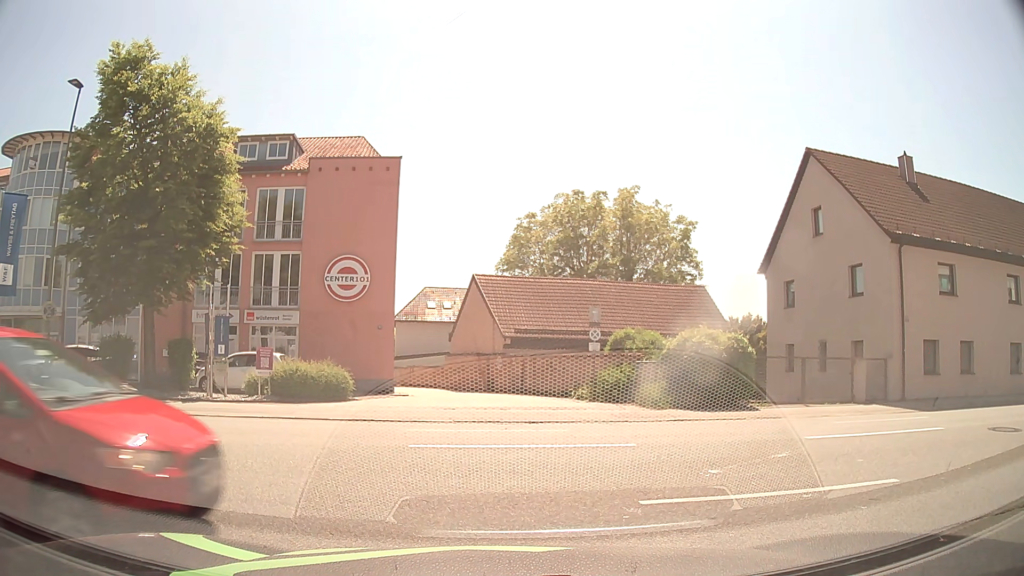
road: service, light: Day
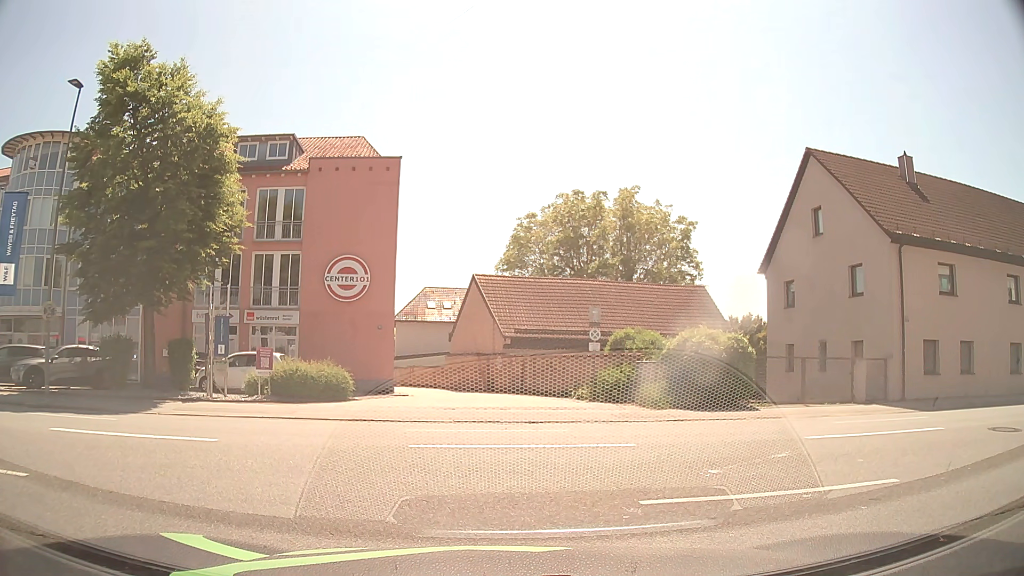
(0.0, 0.0) m; 0°
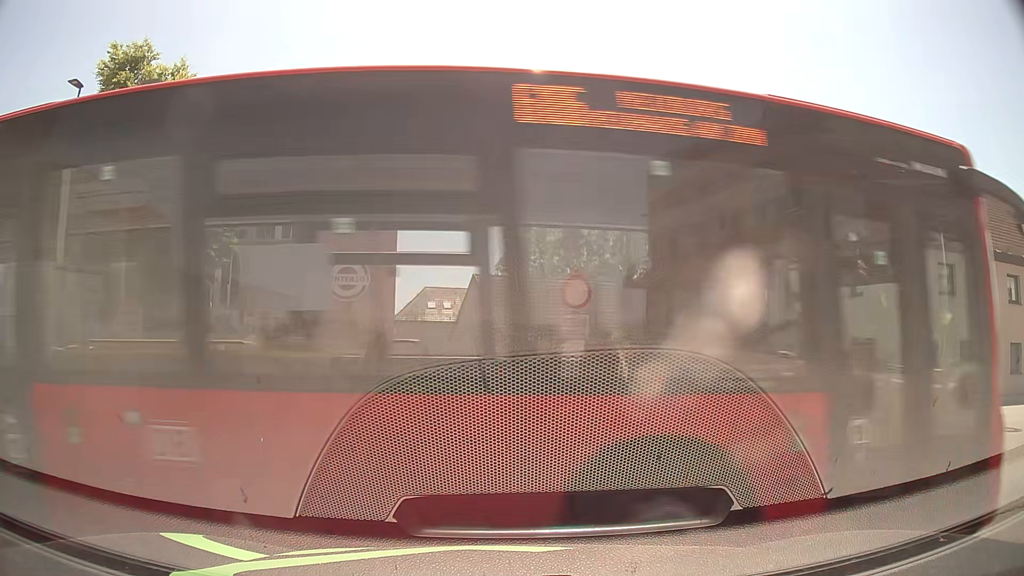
(0.0, 0.0) m; 0°
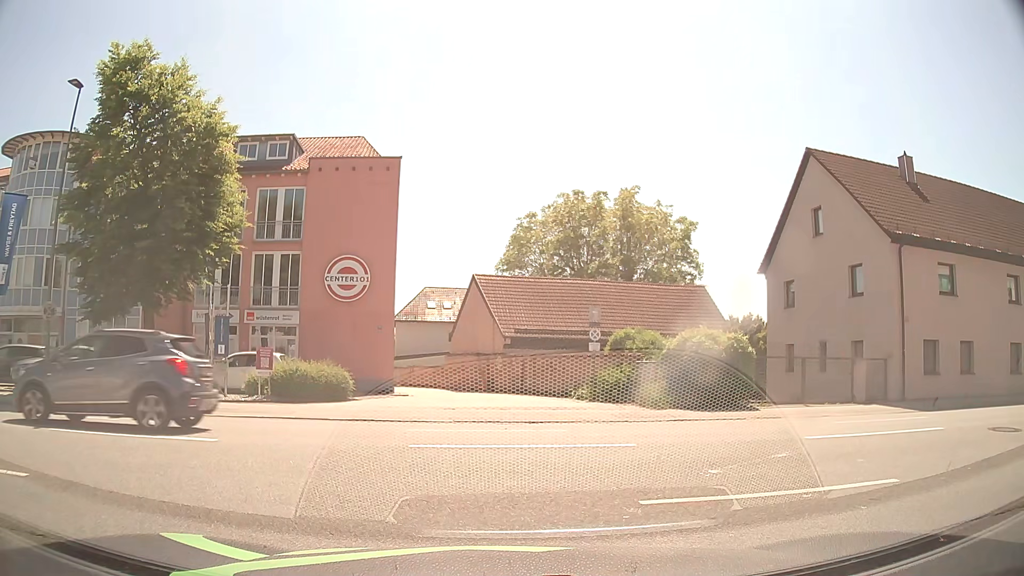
(0.0, 0.0) m; 0°
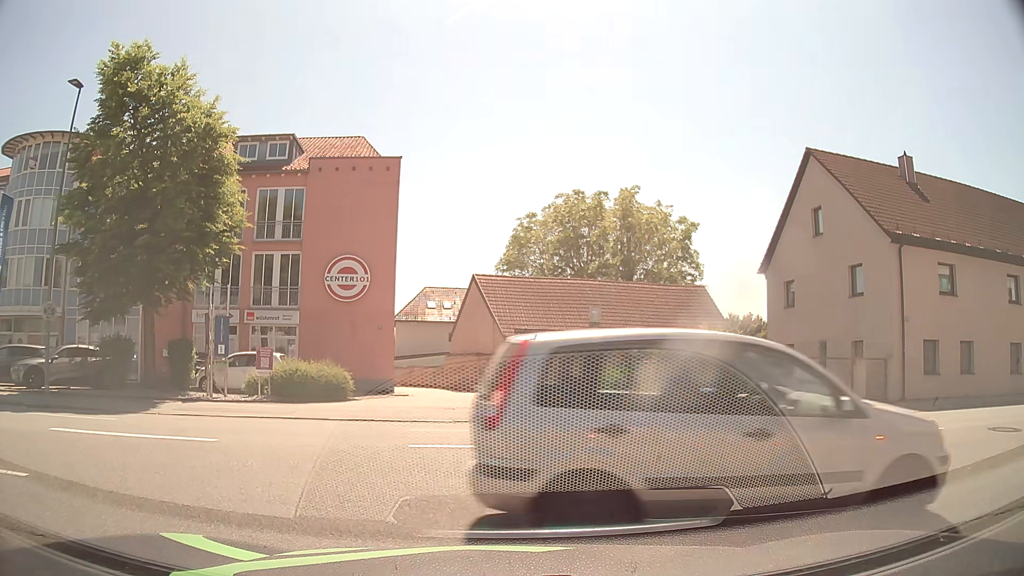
(0.0, 0.0) m; 0°
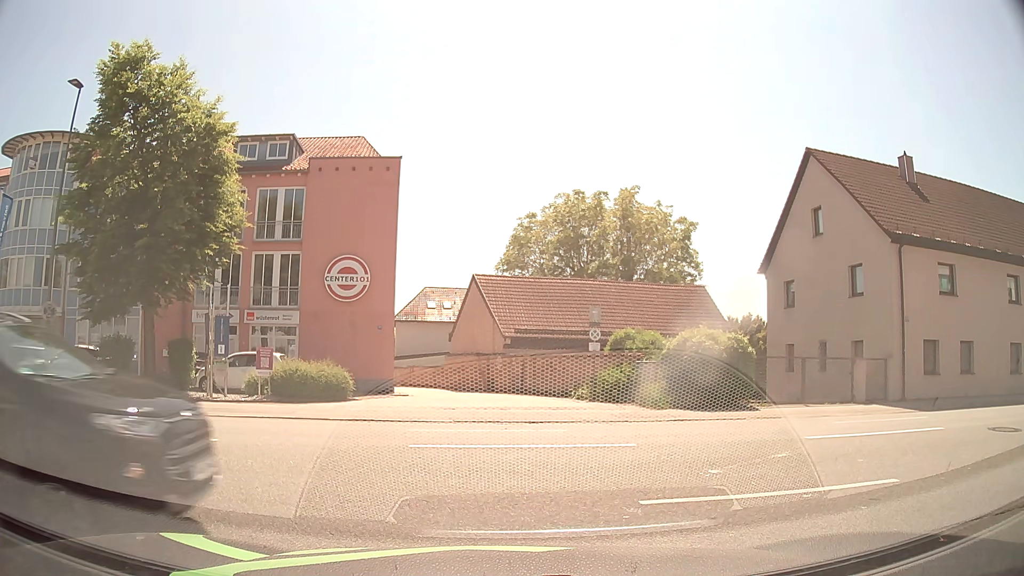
(0.0, 0.0) m; 0°
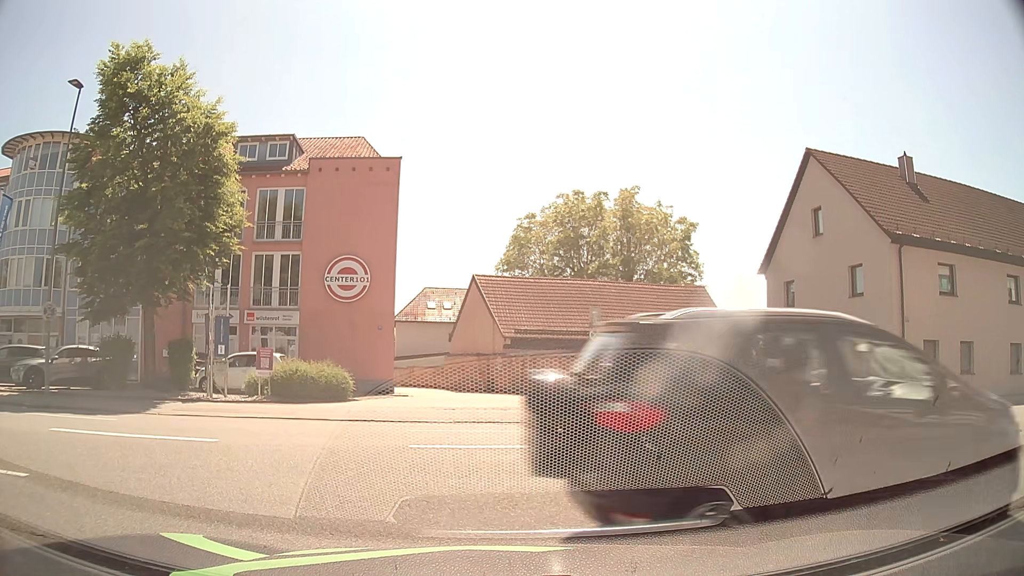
(0.0, 0.0) m; 0°
